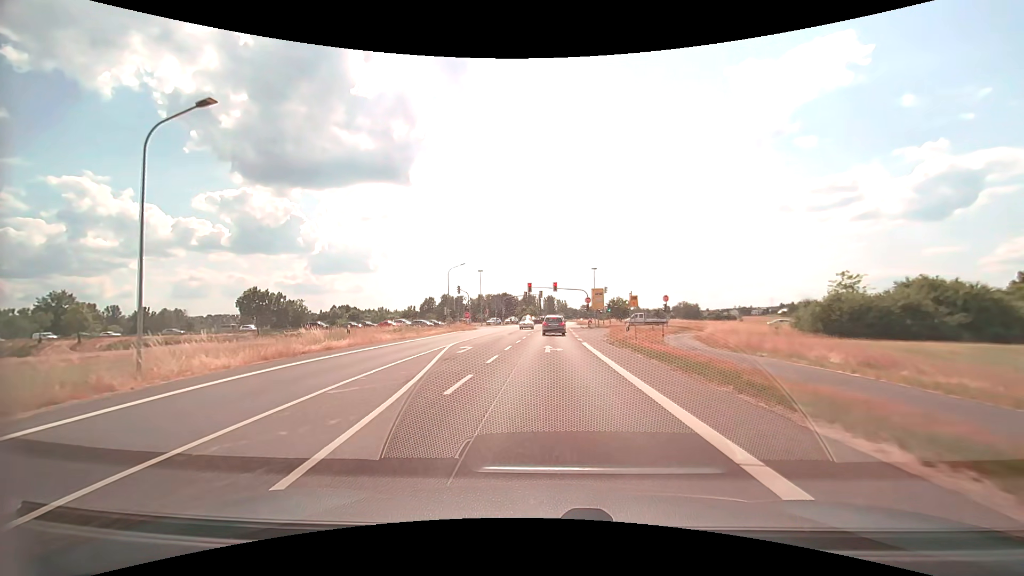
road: secondary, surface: asphalt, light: Day
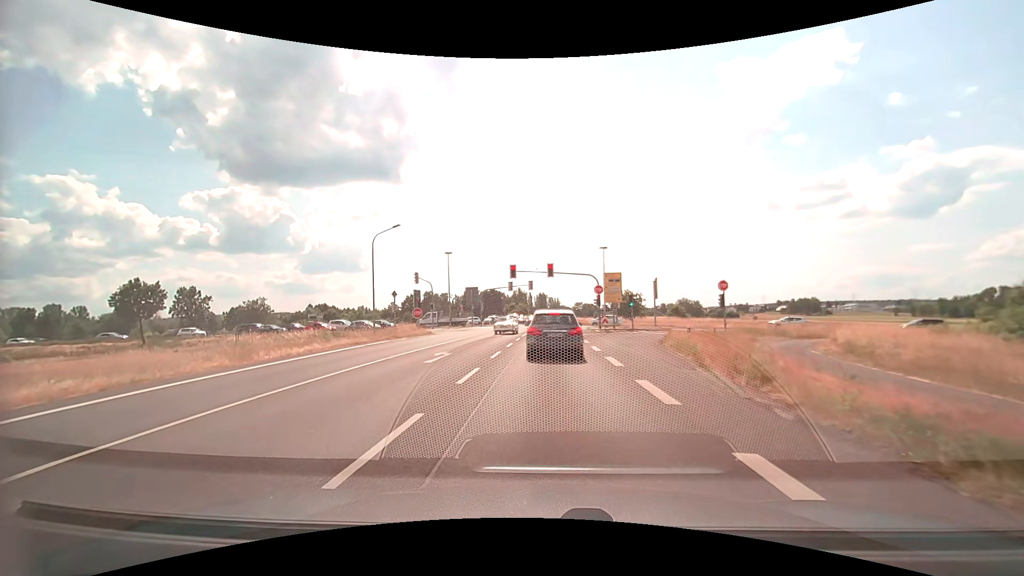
(+0.1, +22.8) m; +1°
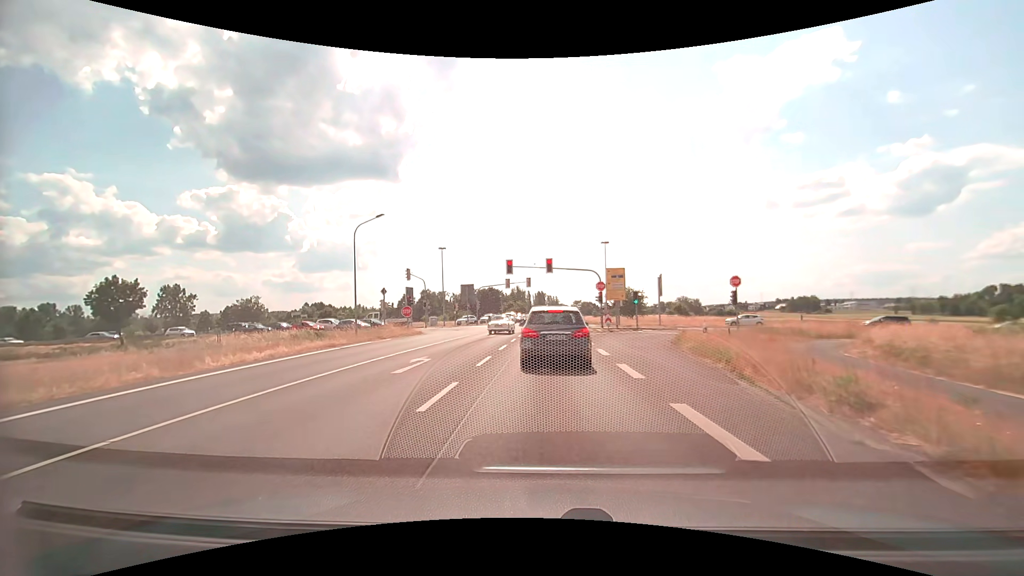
(0.0, +2.9) m; 0°
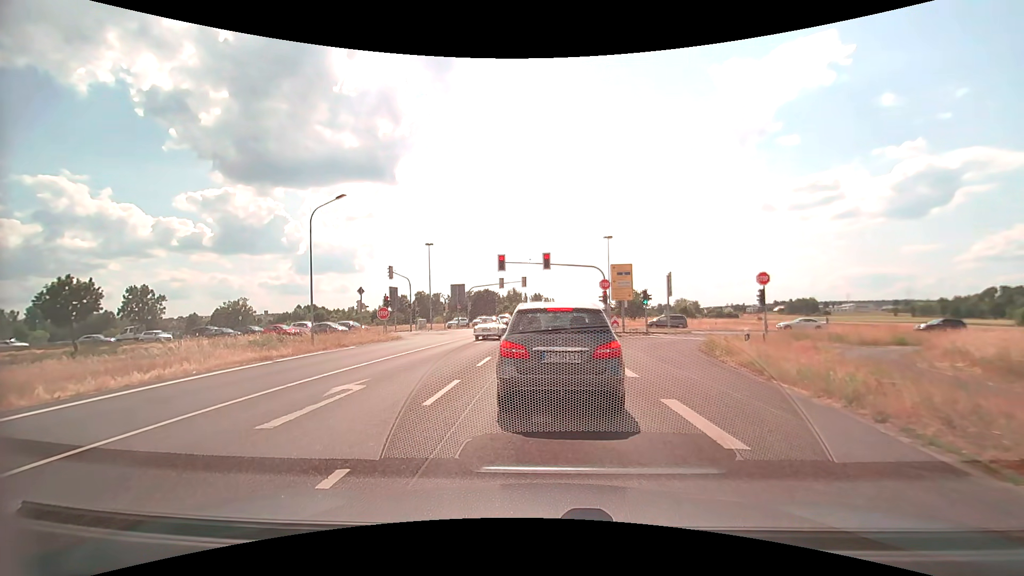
(0.0, +5.1) m; 0°
(0, +10) (0, +20) (0, +30) (+1, +40) (+1, +50) (+2, +60) (+2, +70) (+2, +80) (+3, +90) (+4, +100) m
